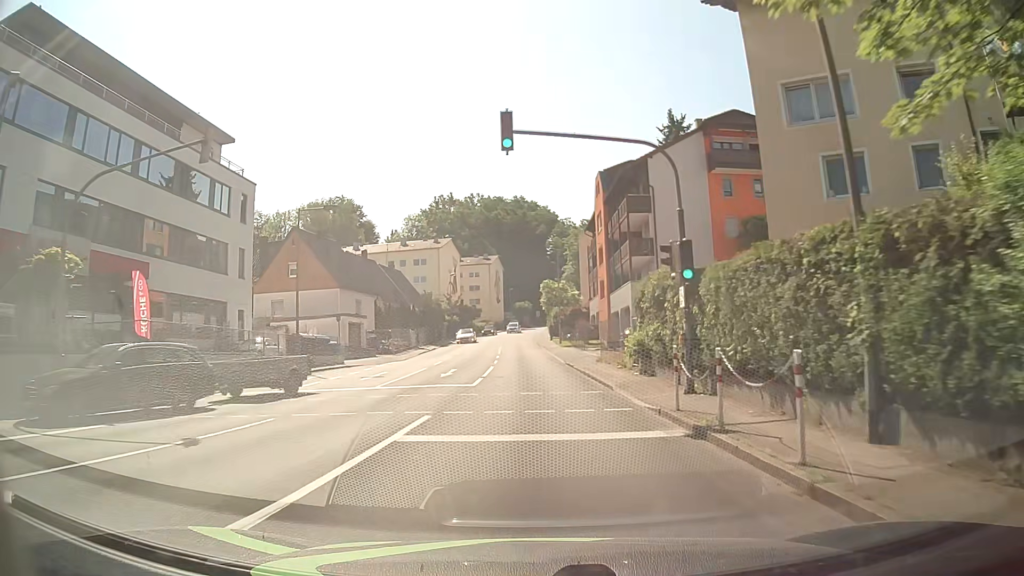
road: tertiary_link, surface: asphalt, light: Day
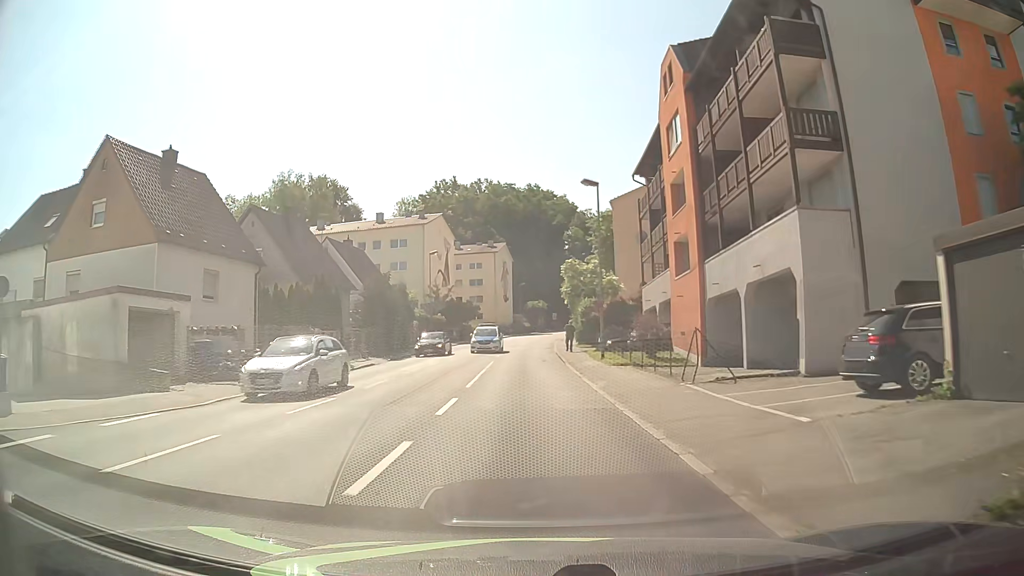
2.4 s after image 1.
(-0.5, +26.6) m; -2°
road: tertiary
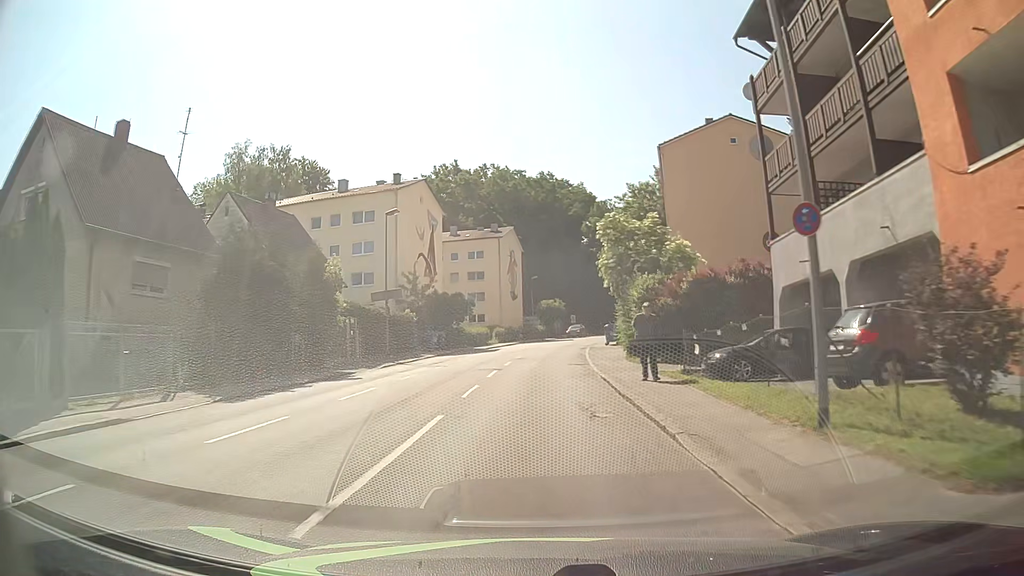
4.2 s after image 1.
(-0.3, +22.0) m; -1°
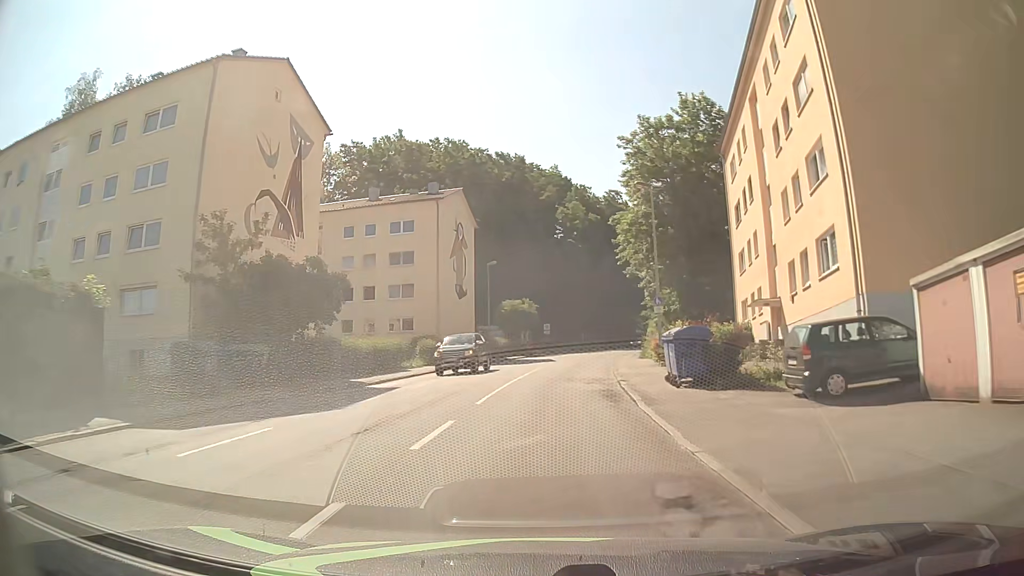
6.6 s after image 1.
(+0.3, +30.5) m; +3°
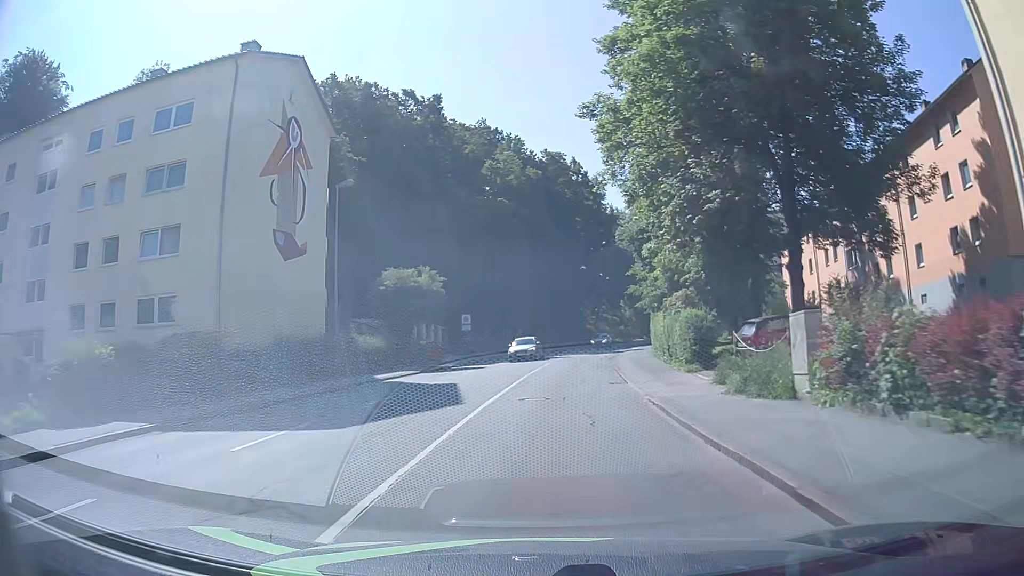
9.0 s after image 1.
(+1.2, +29.3) m; +7°
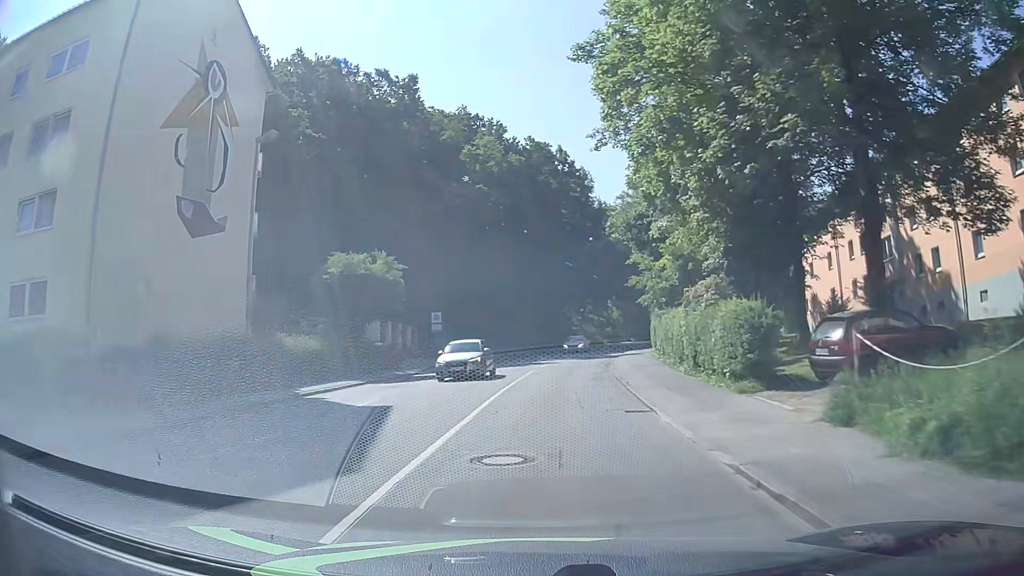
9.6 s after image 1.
(-0.1, +7.2) m; -1°
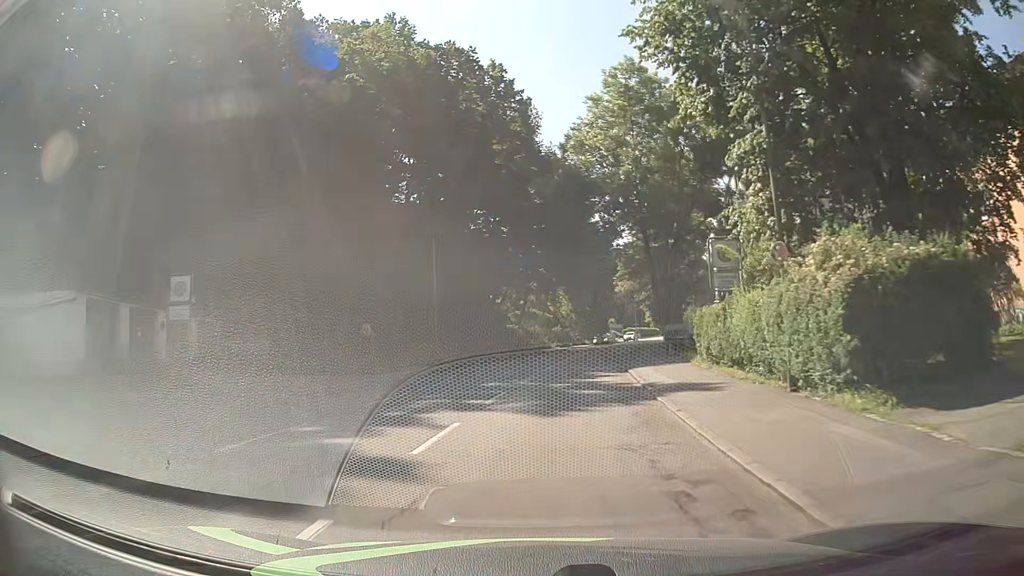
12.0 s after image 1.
(+1.6, +29.6) m; +5°
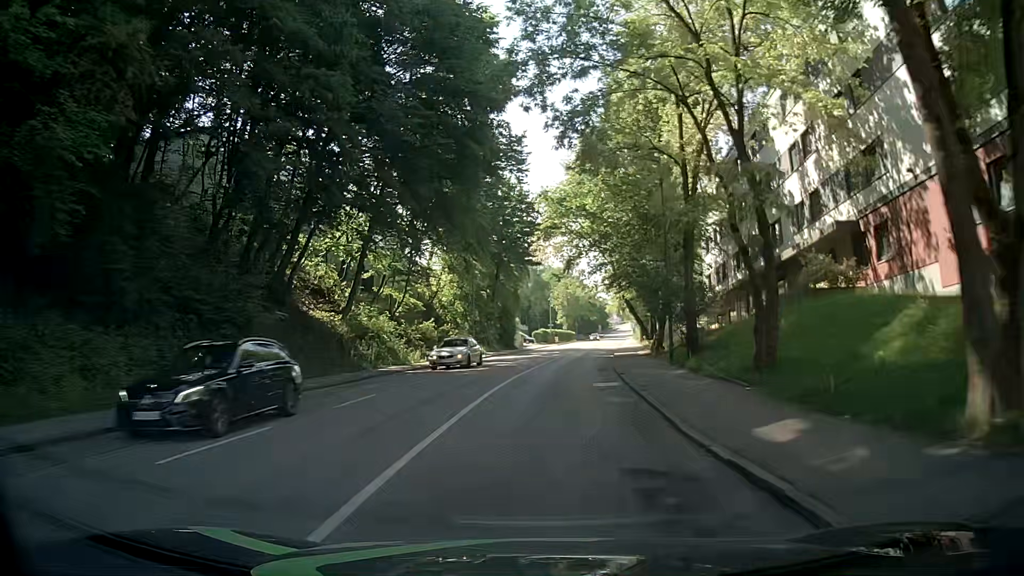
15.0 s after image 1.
(+3.3, +37.4) m; +9°
(0, +10) (+1, +20) (+1, +30) (+2, +40) (+4, +50) (+5, +60) (+7, +70) (+8, +80) (+9, +89) (+11, +99) m
